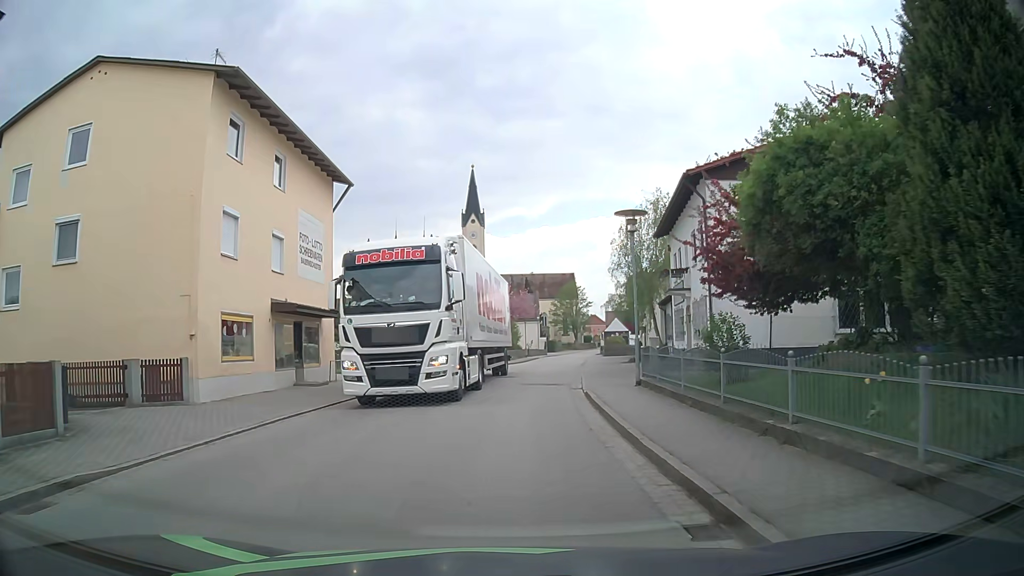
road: secondary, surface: asphalt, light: Day
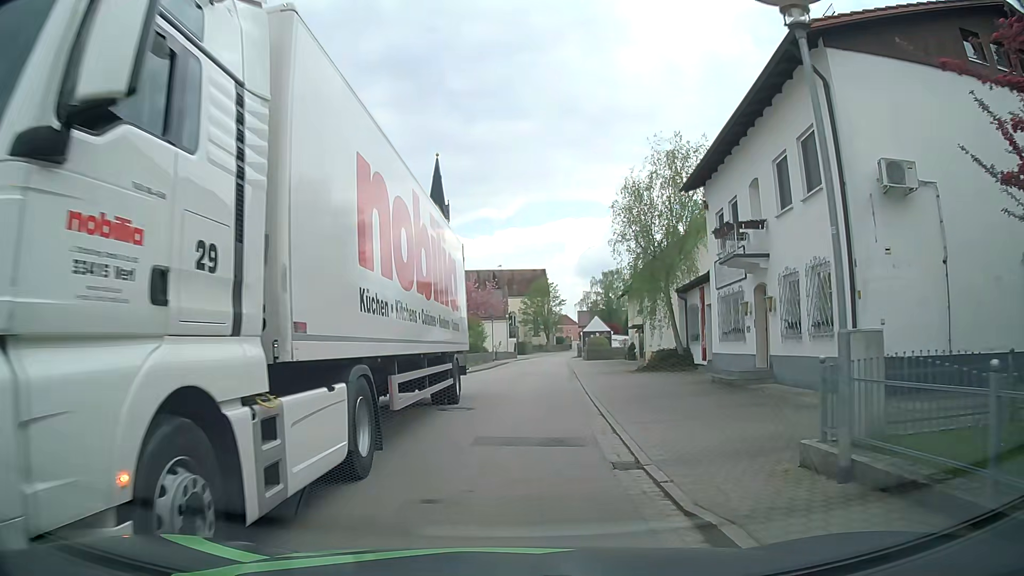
(+0.3, +12.1) m; +3°
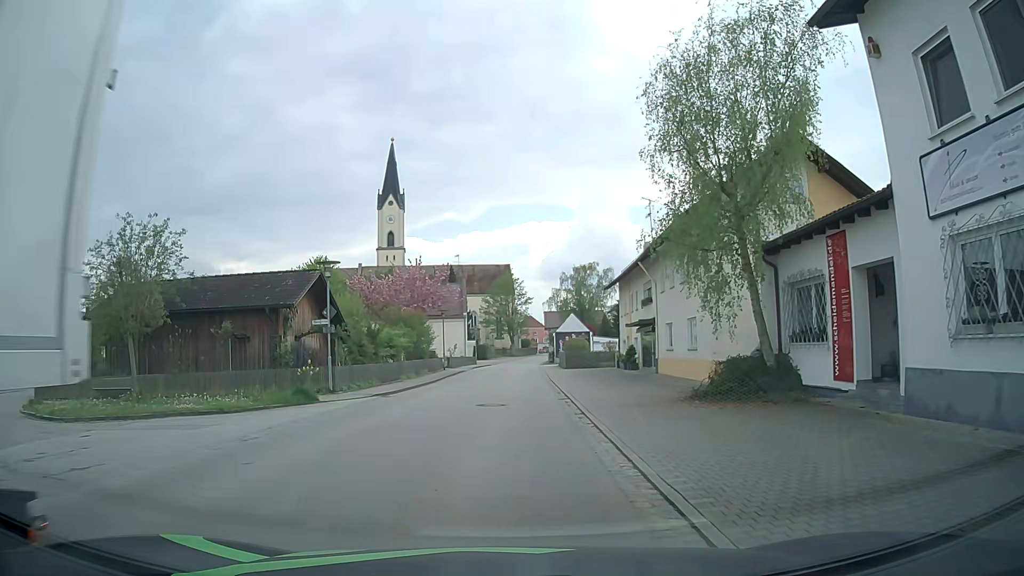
(+0.6, +15.1) m; +3°
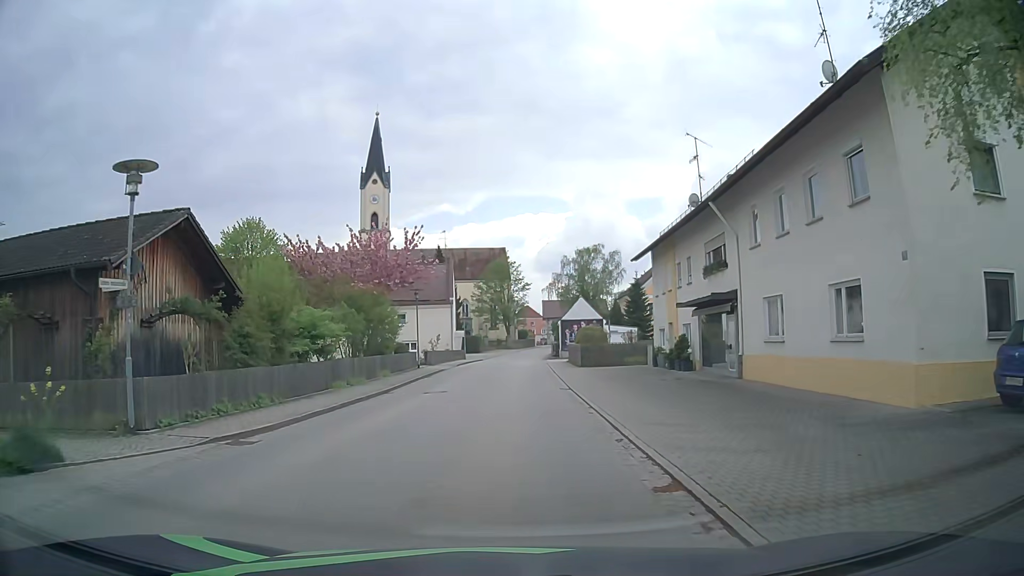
(+0.2, +13.1) m; +1°
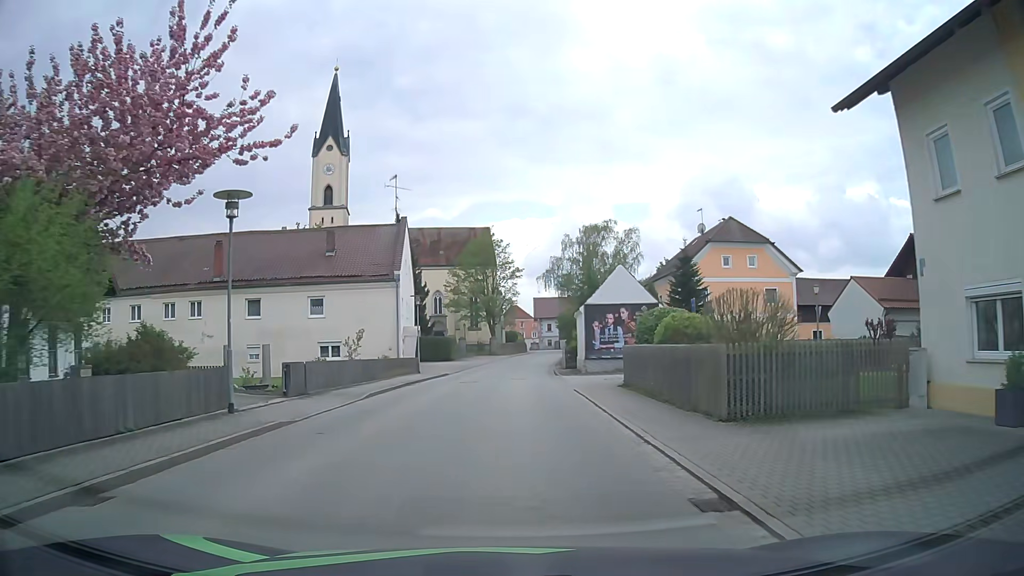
(+0.1, +26.3) m; +1°
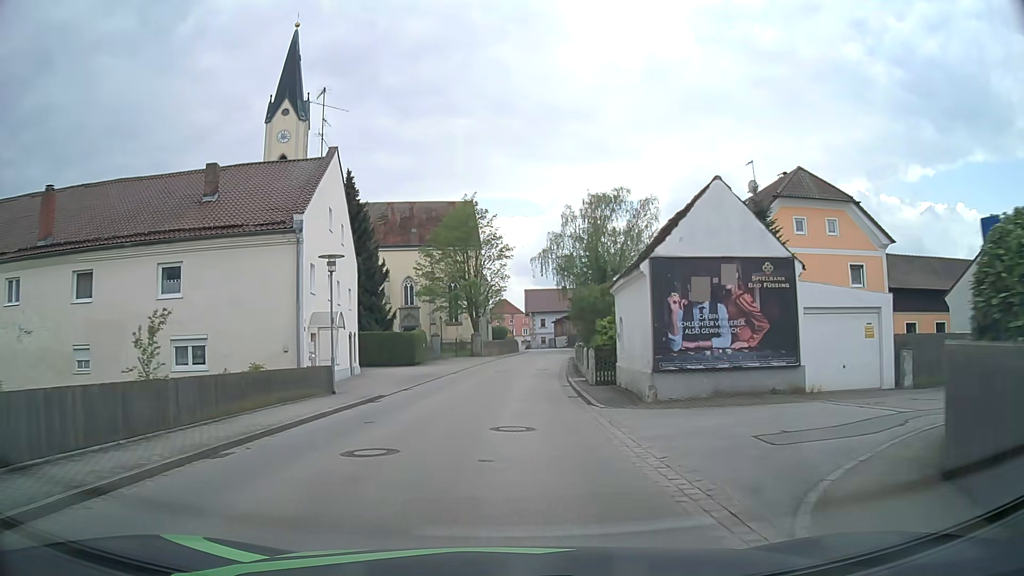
(+0.1, +17.5) m; +1°
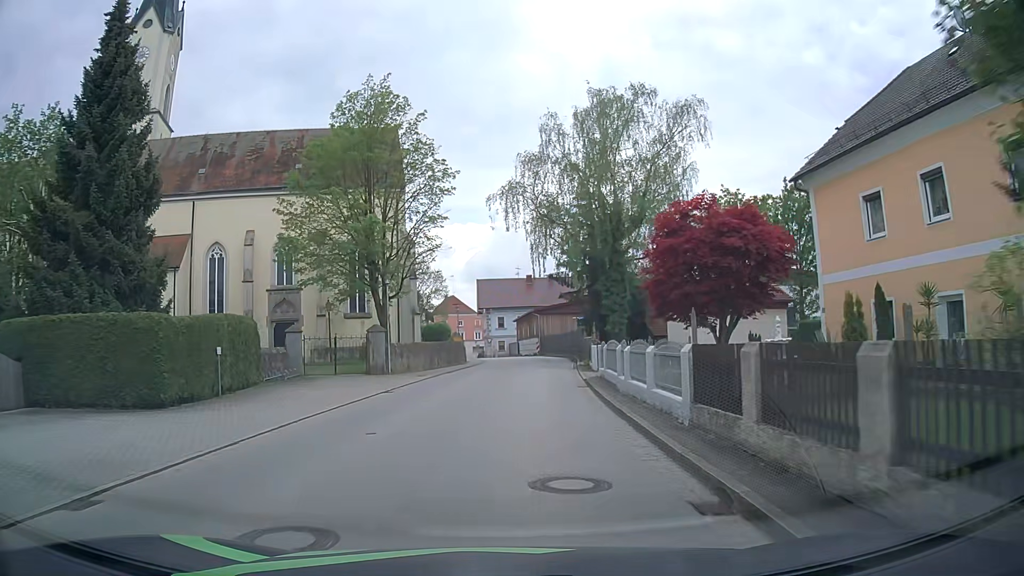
(+0.7, +30.6) m; +4°
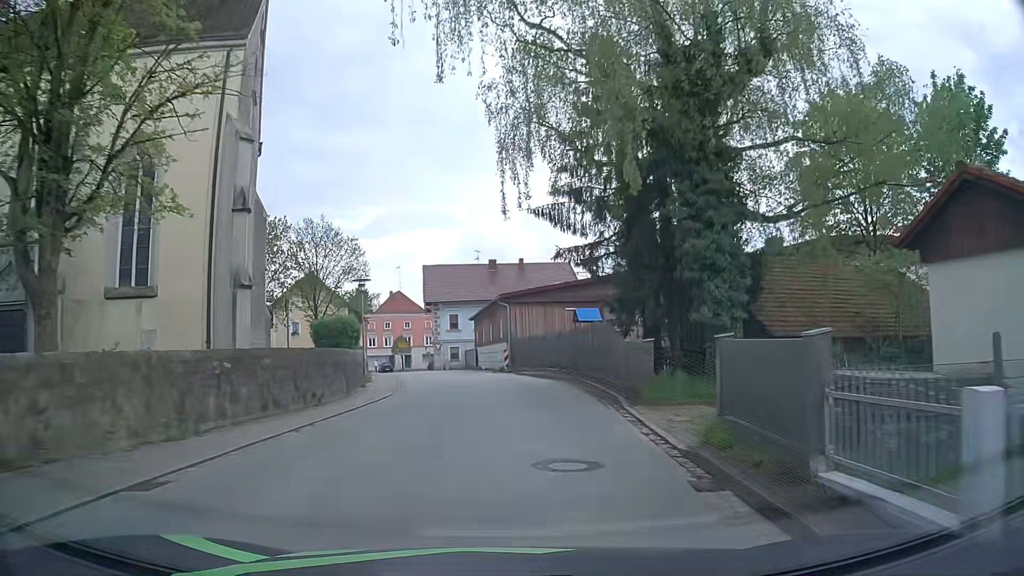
(+0.6, +25.0) m; +2°
